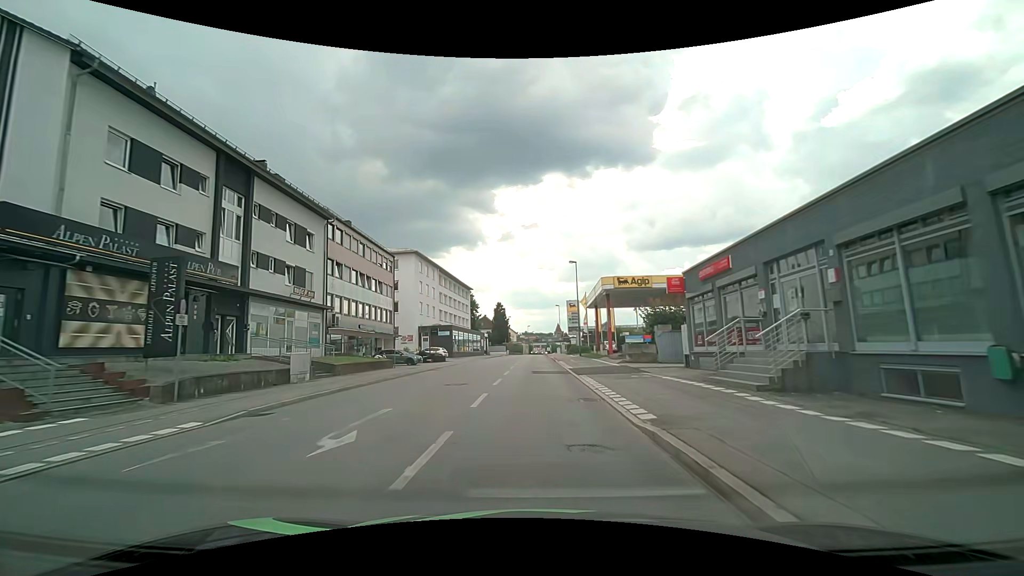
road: tertiary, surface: asphalt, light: Day
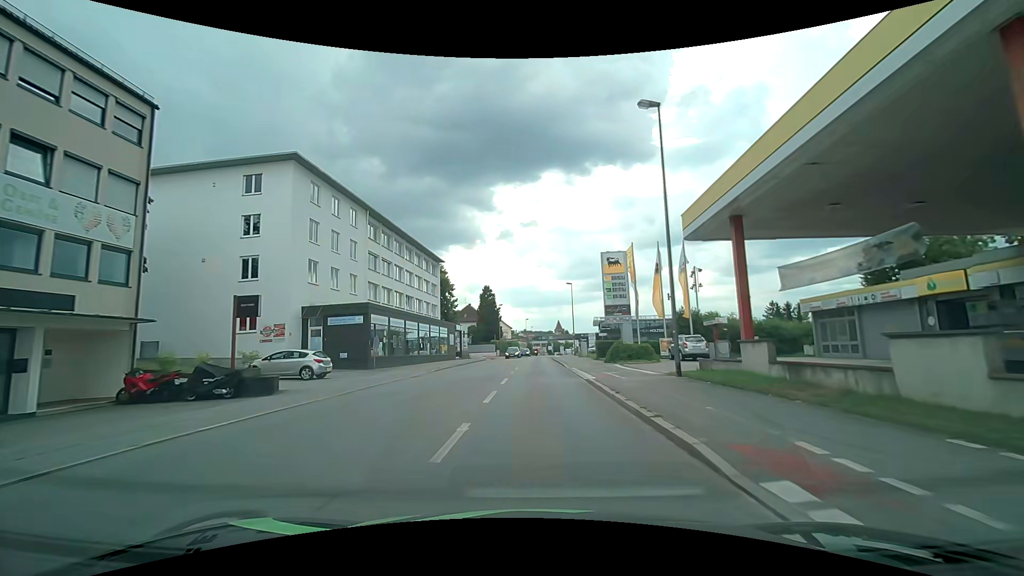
(-0.4, +35.4) m; -1°
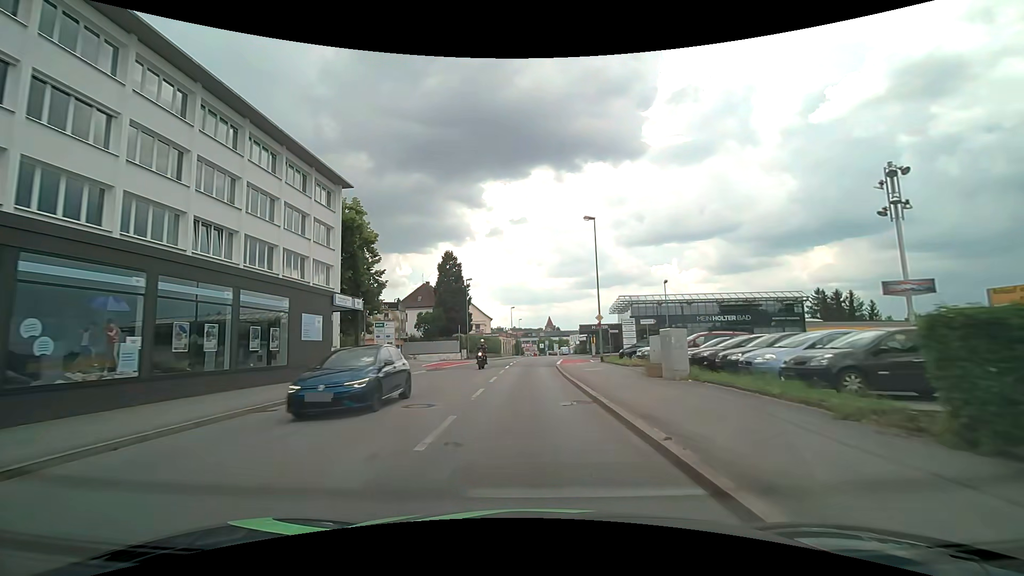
(+0.5, +35.5) m; +1°
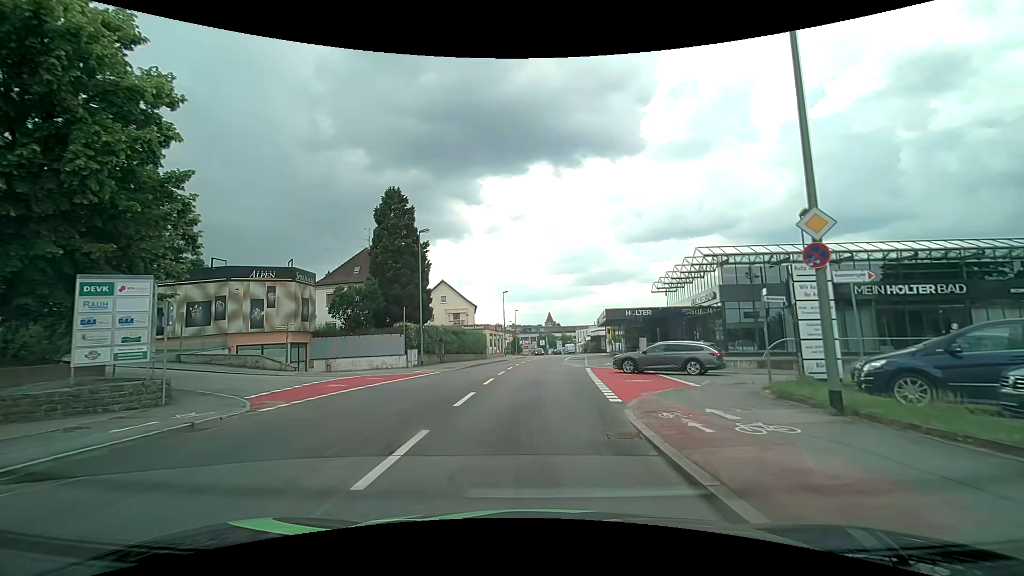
(+0.1, +25.3) m; 0°
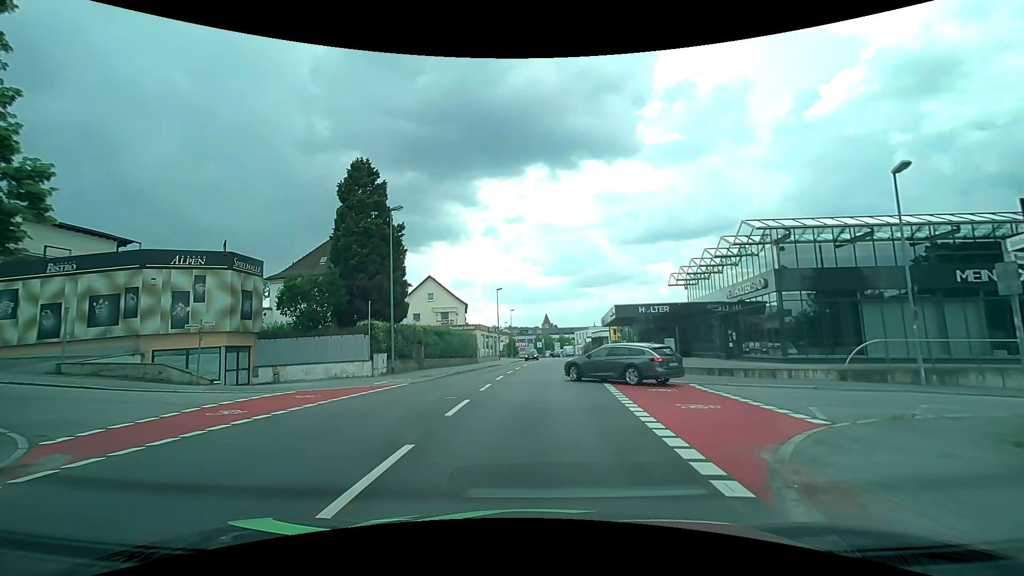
(+0.1, +6.6) m; +1°
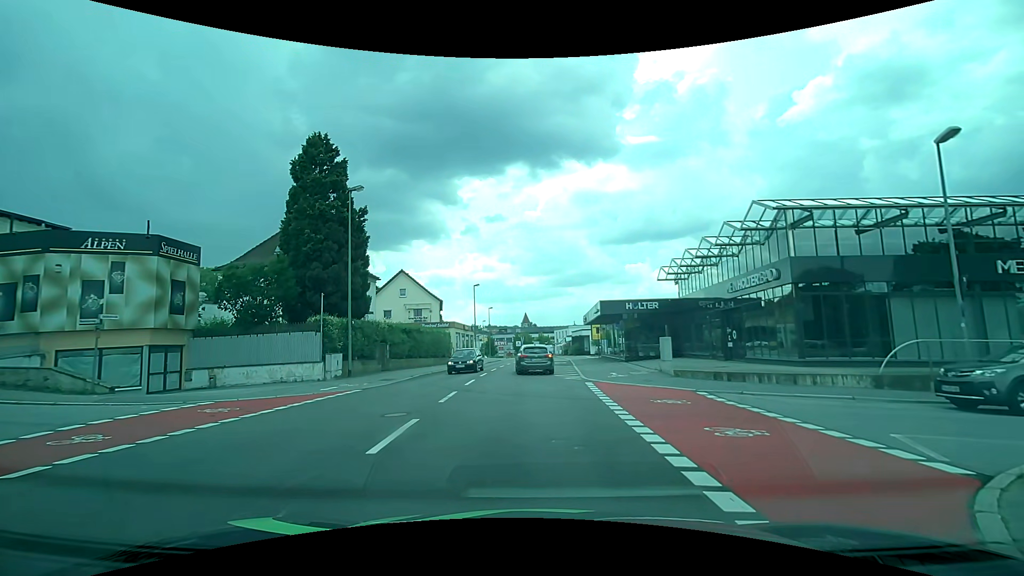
(0.0, +3.3) m; 0°
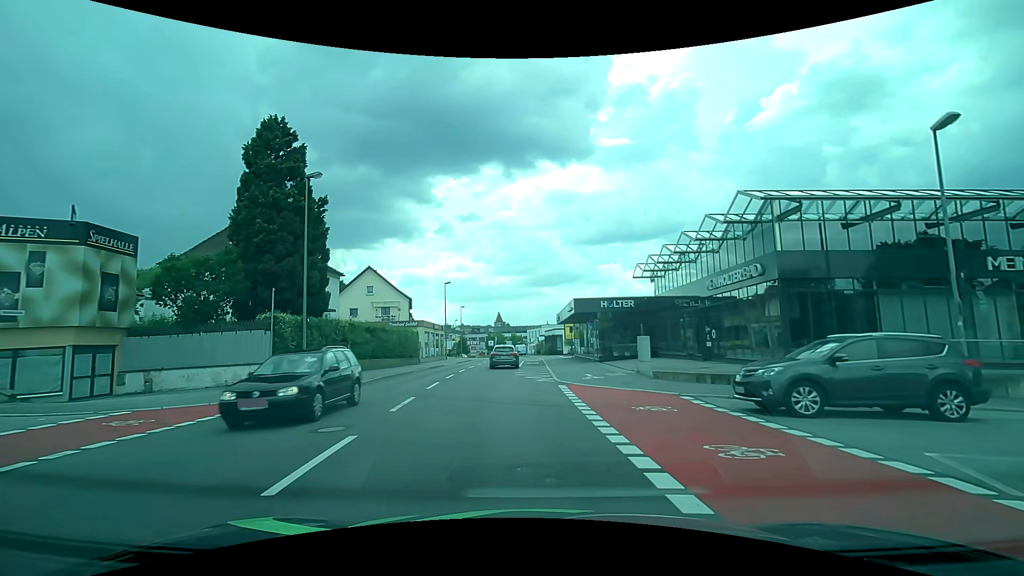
(+0.1, +1.7) m; +6°
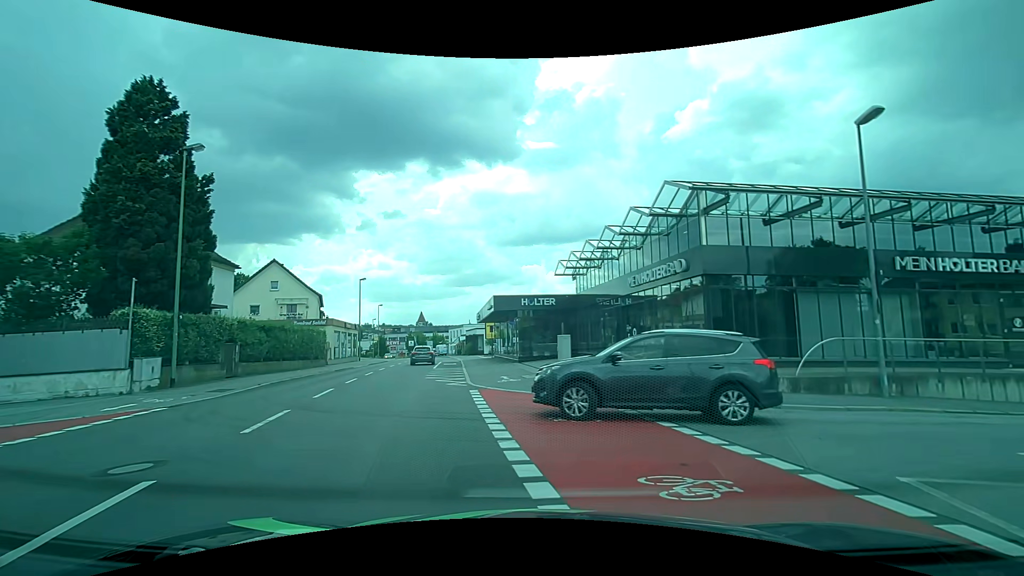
(+0.1, +2.0) m; +8°
